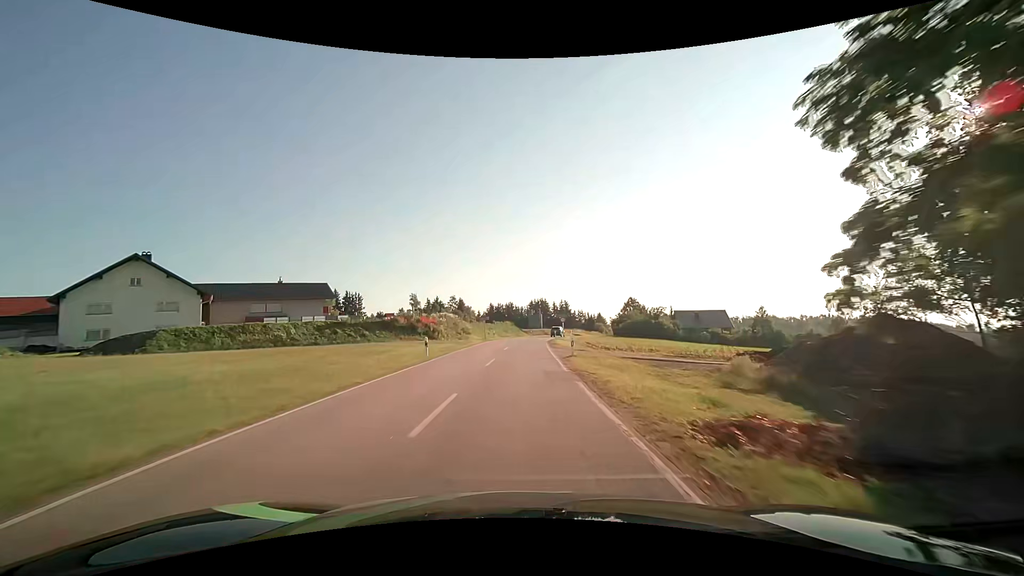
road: secondary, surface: asphalt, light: Day
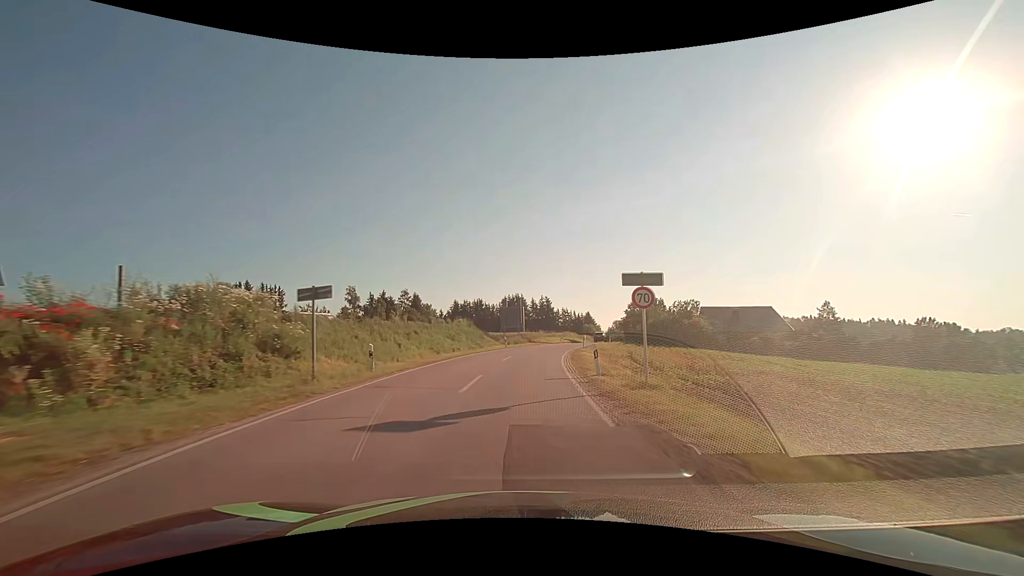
(+0.7, +42.7) m; +3°
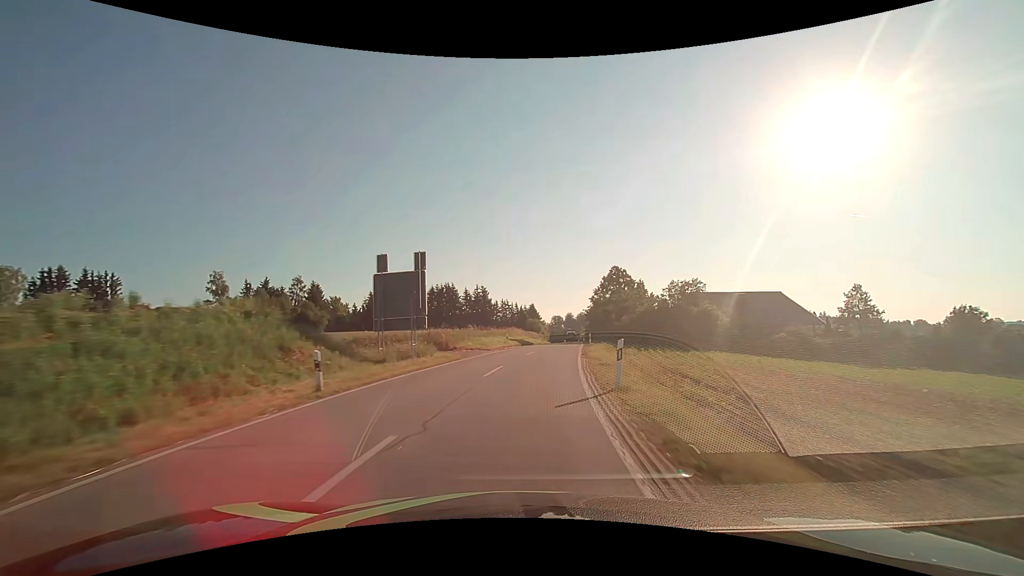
(+1.8, +32.1) m; +7°
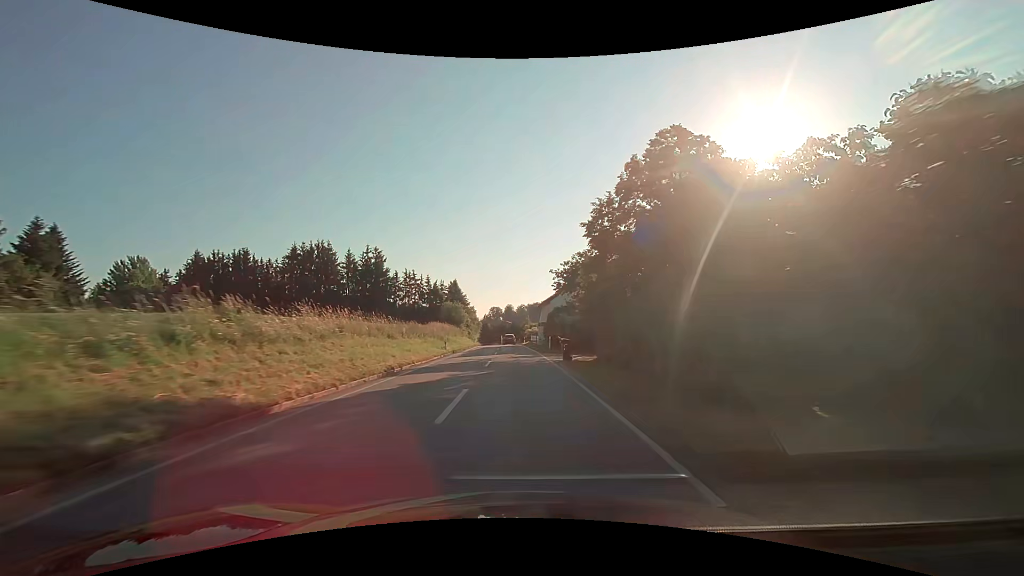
(+5.2, +53.8) m; +7°
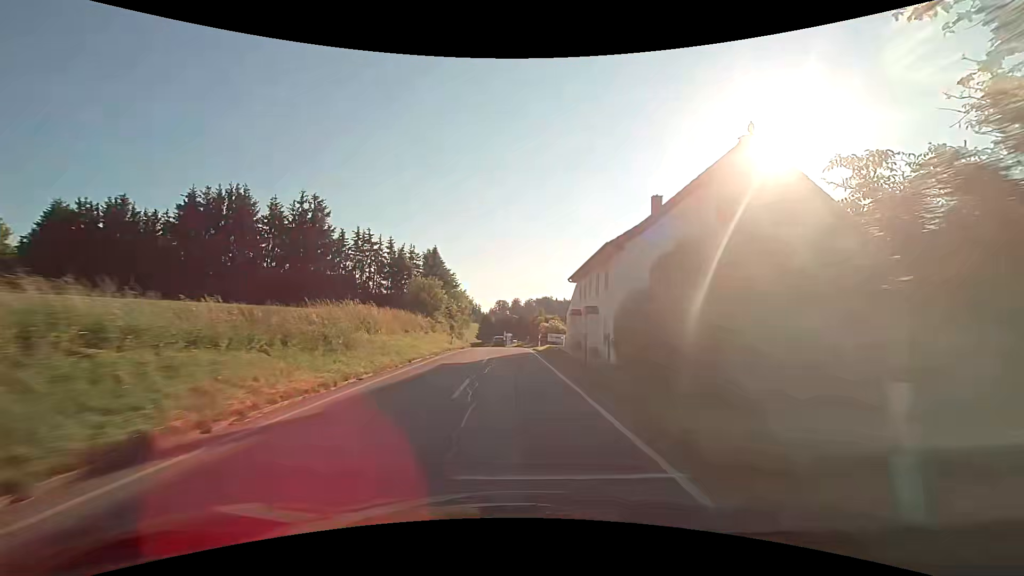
(-0.3, +32.8) m; -1°
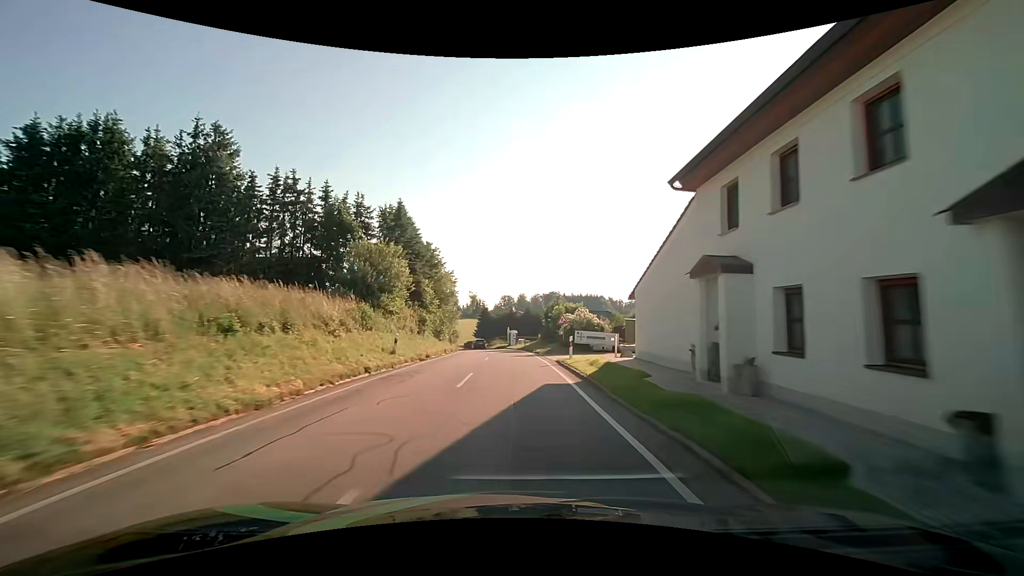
(-0.1, +21.9) m; -1°
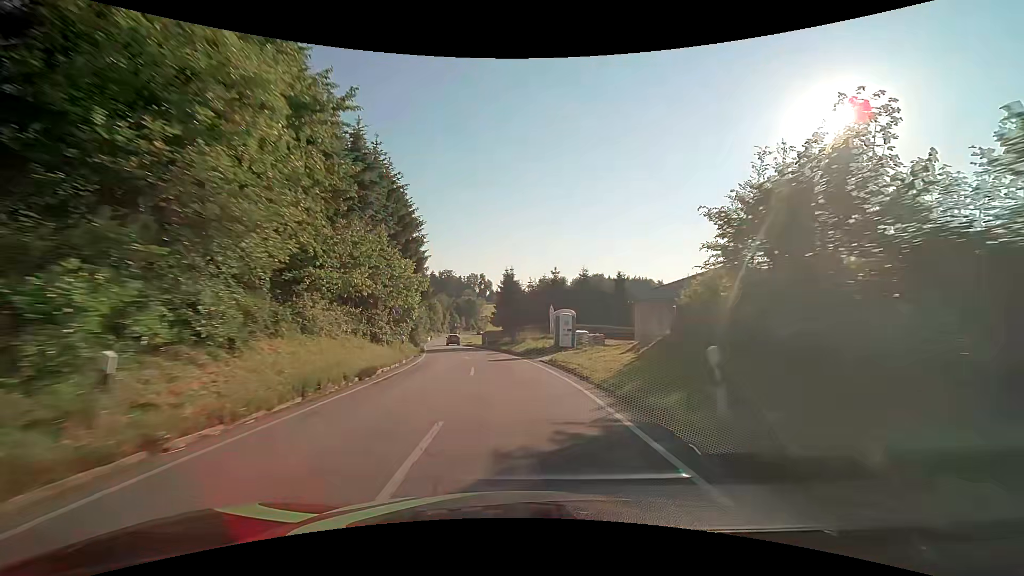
(-1.0, +43.9) m; -4°
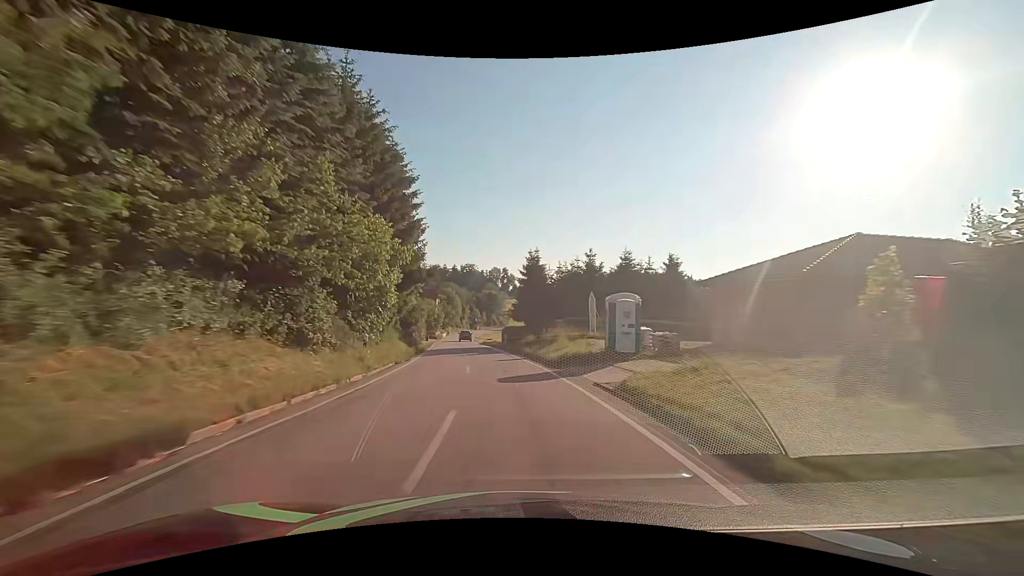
(-0.2, +11.0) m; -3°
